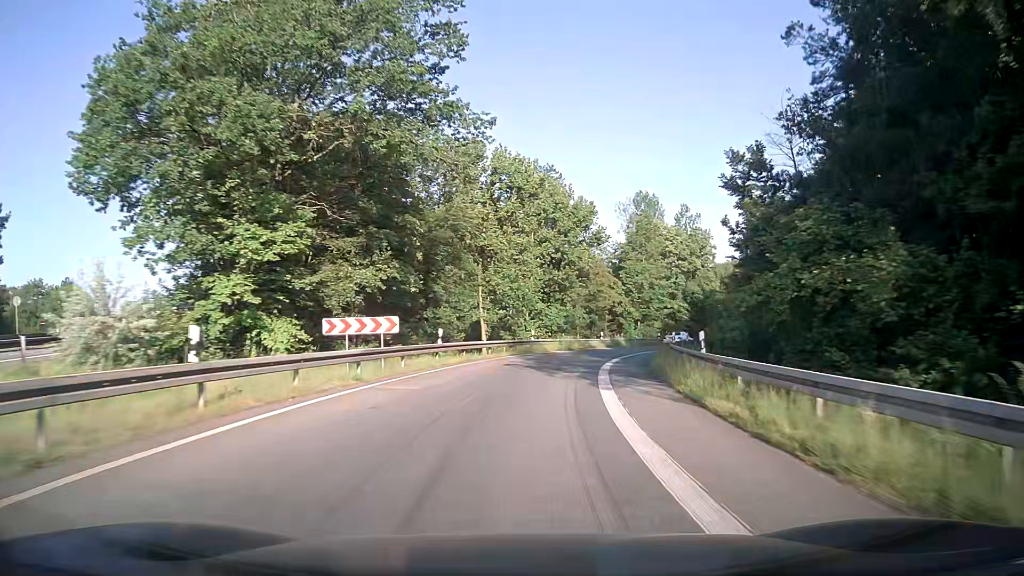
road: motorway_link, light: Day
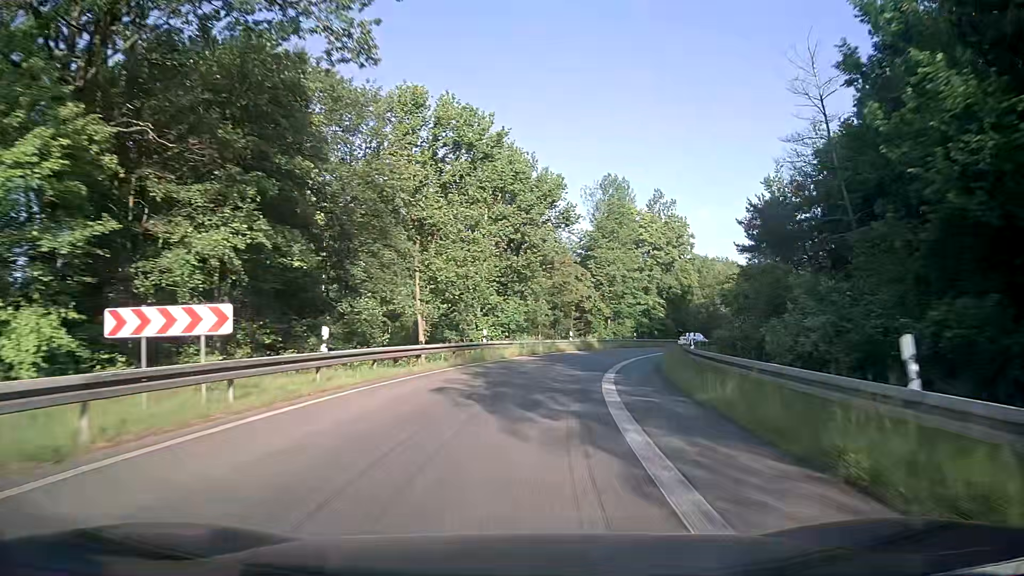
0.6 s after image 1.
(+0.3, +10.8) m; +3°
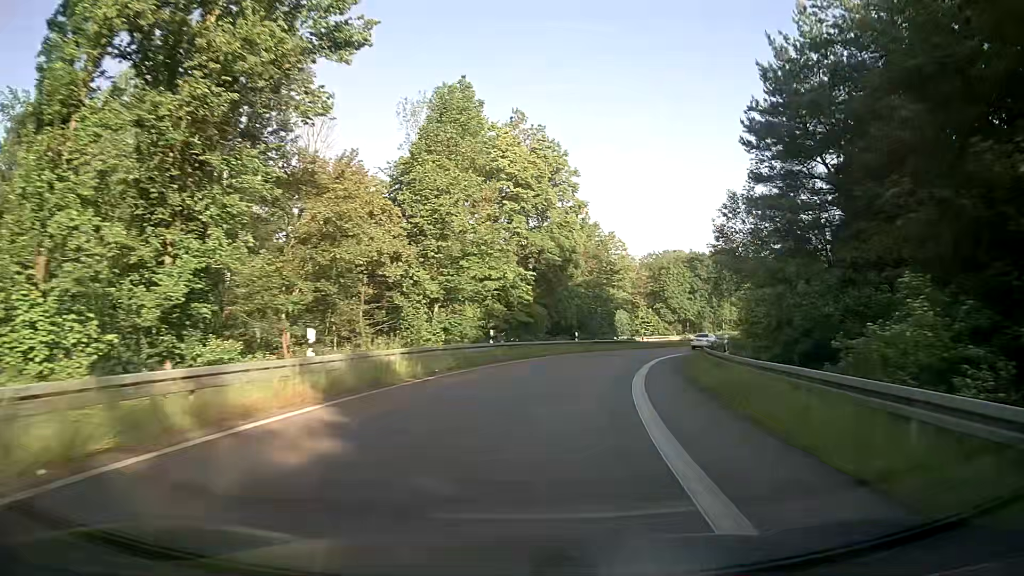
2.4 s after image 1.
(+4.1, +32.2) m; +15°
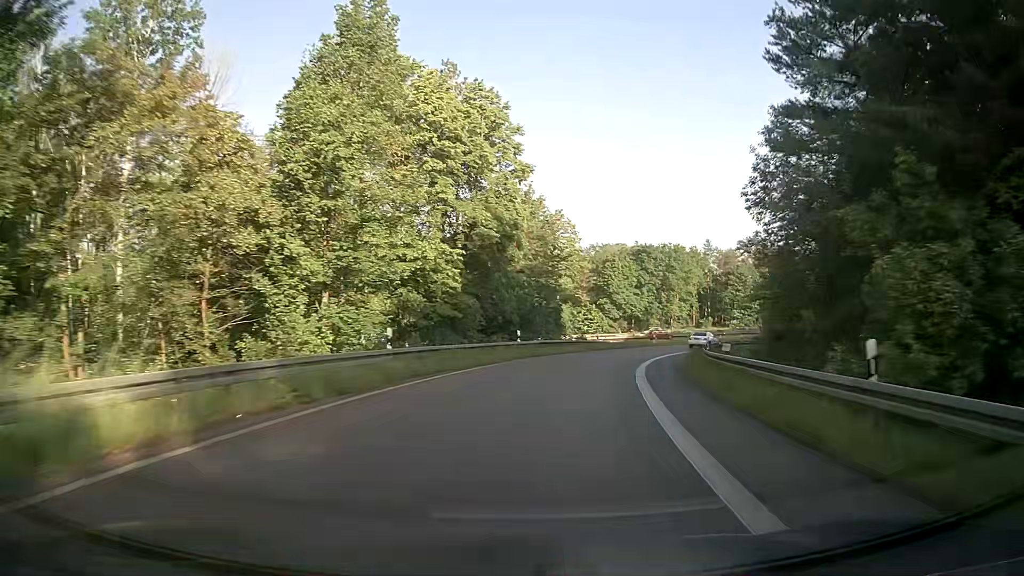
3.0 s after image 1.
(+0.5, +10.9) m; +6°
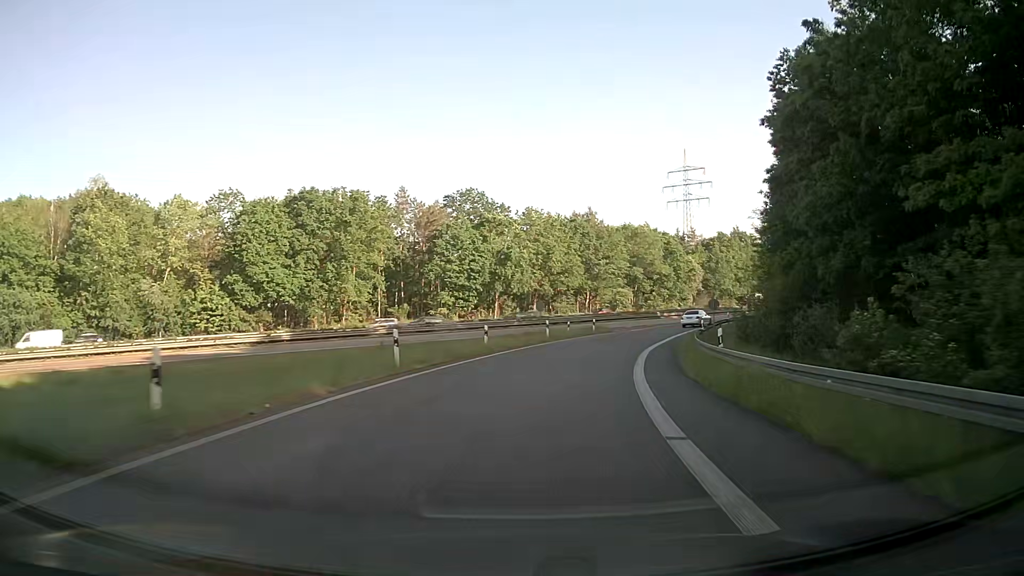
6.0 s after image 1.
(+12.5, +53.1) m; +27°
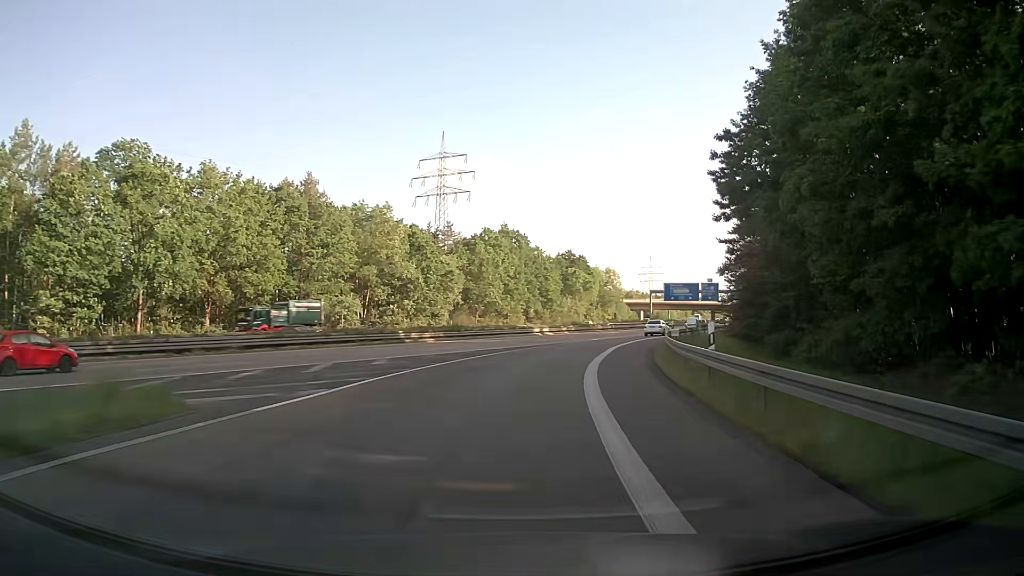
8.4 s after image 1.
(+8.4, +42.2) m; +22°
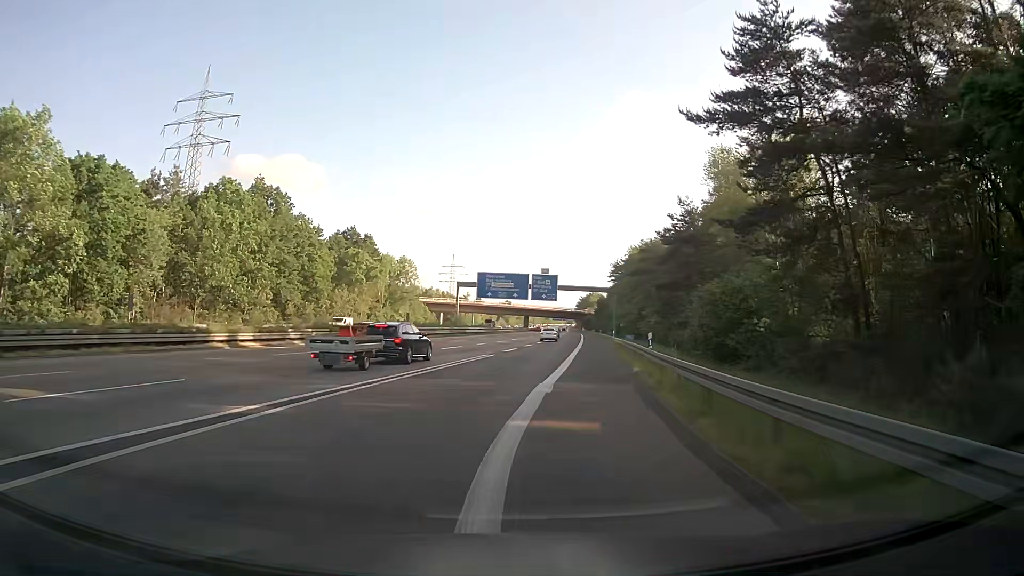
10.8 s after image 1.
(+7.0, +42.3) m; +17°
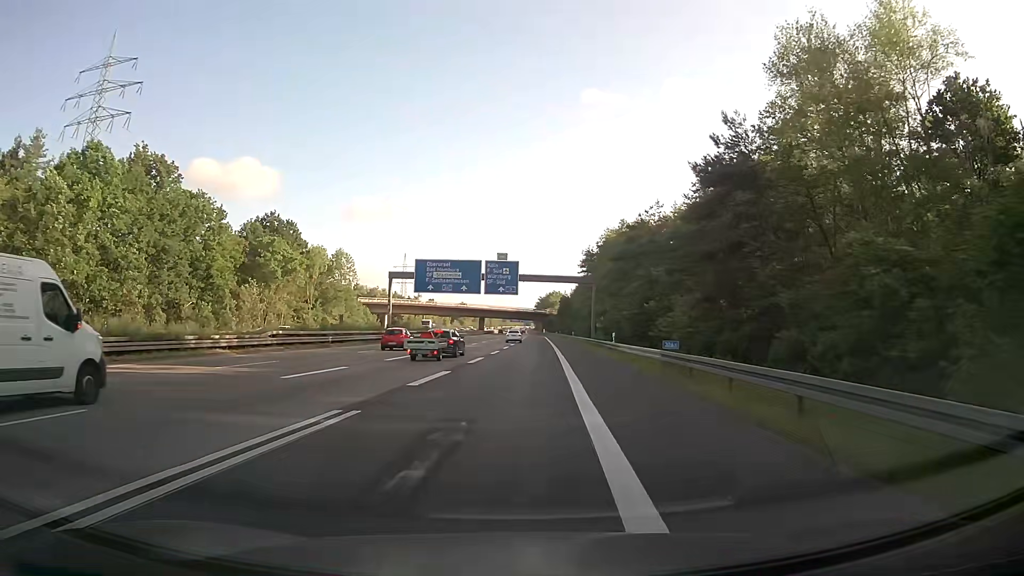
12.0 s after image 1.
(+0.8, +22.6) m; +3°
(0, +10) (0, +20) (+1, +30) (+1, +40) (+2, +50) (+2, +60) (+2, +70) (+3, +80) (+3, +90) (+3, +100) m
